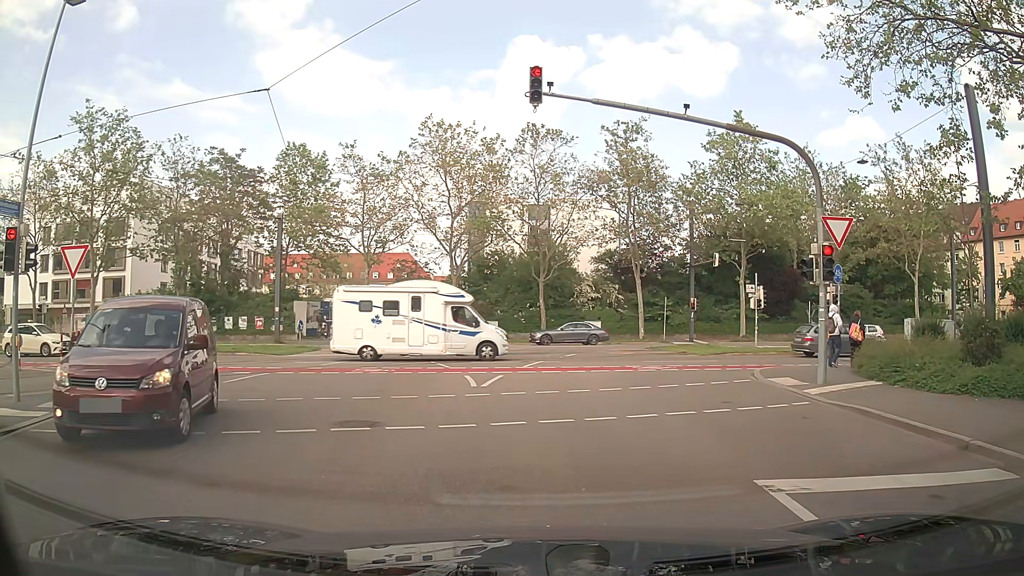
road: tertiary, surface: asphalt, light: Day
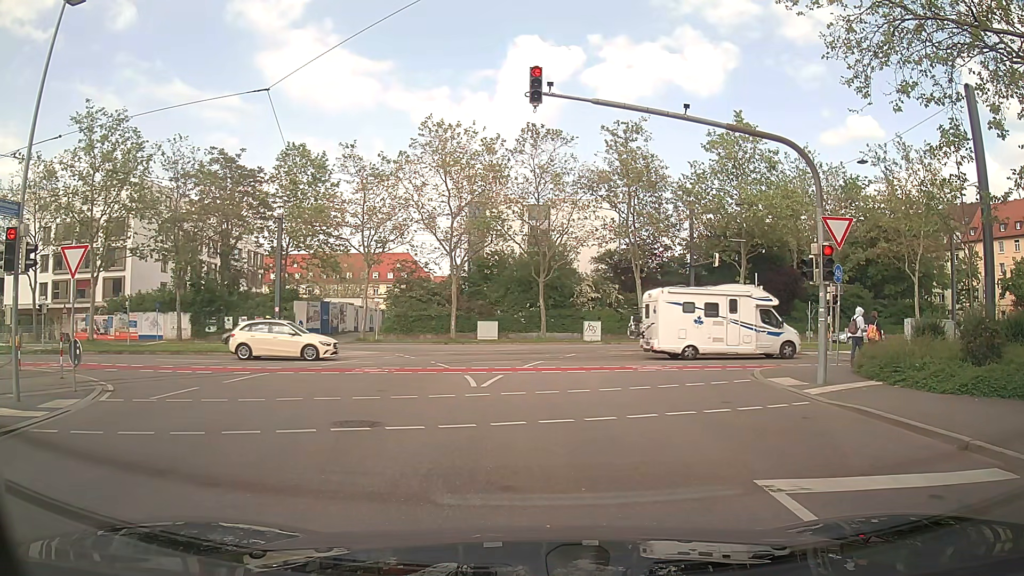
(0.0, 0.0) m; 0°
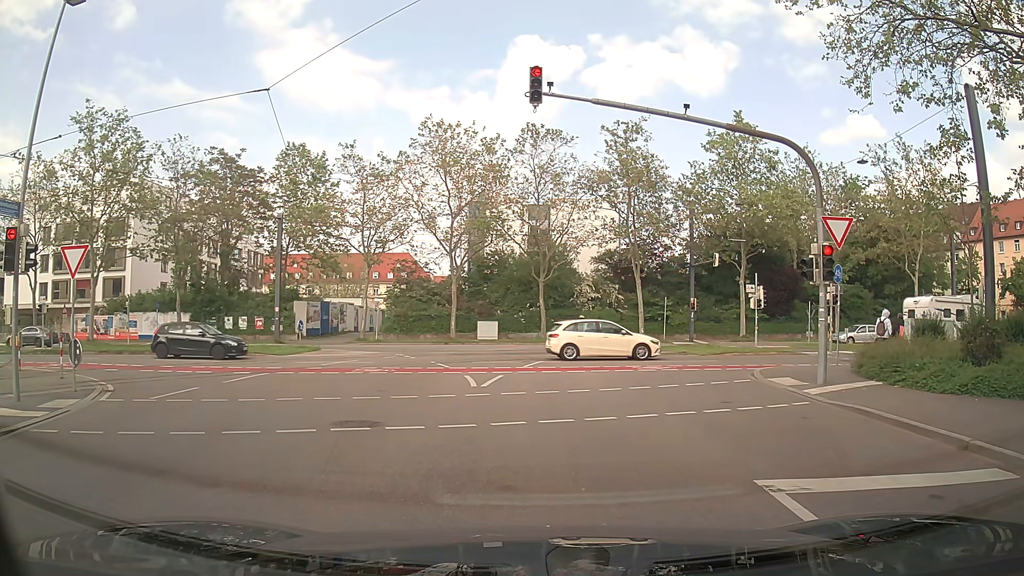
(0.0, 0.0) m; 0°
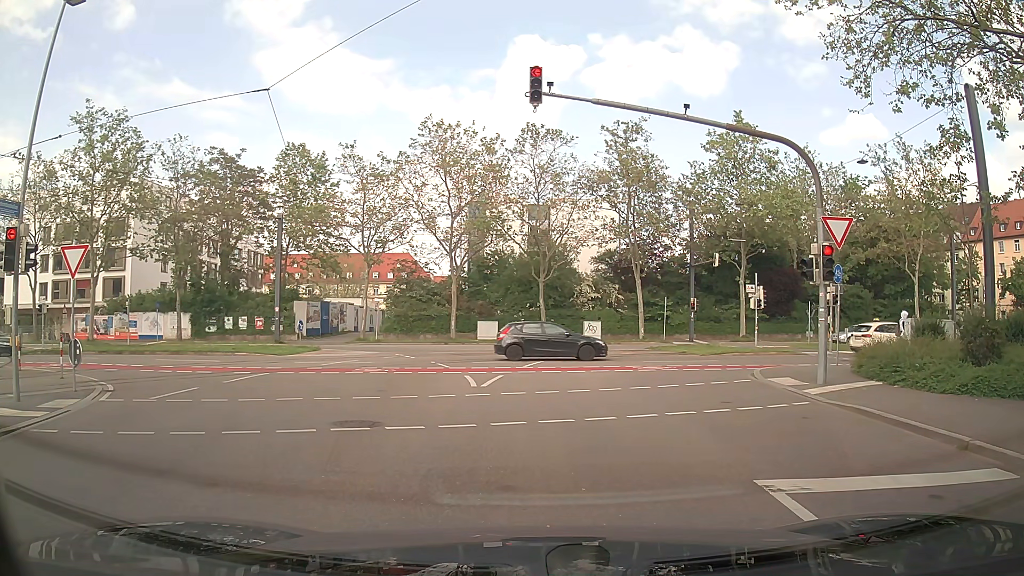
(0.0, 0.0) m; 0°
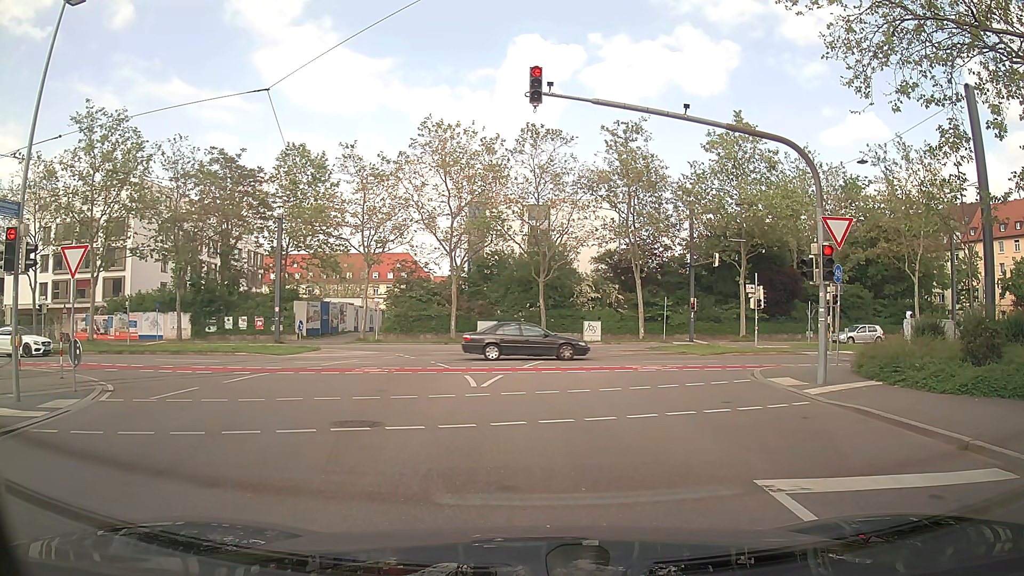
(0.0, 0.0) m; 0°
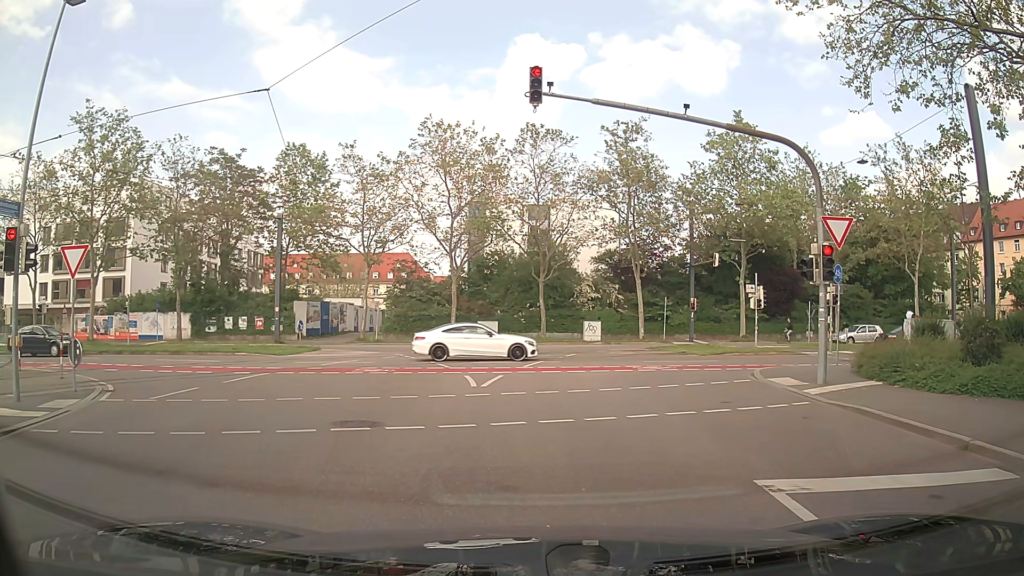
(0.0, 0.0) m; 0°
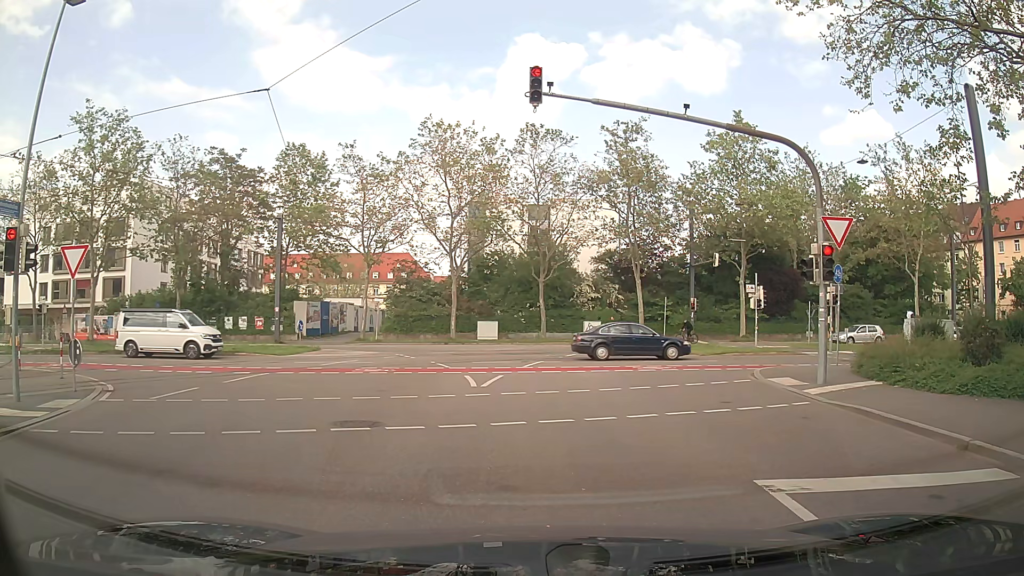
(0.0, 0.0) m; 0°
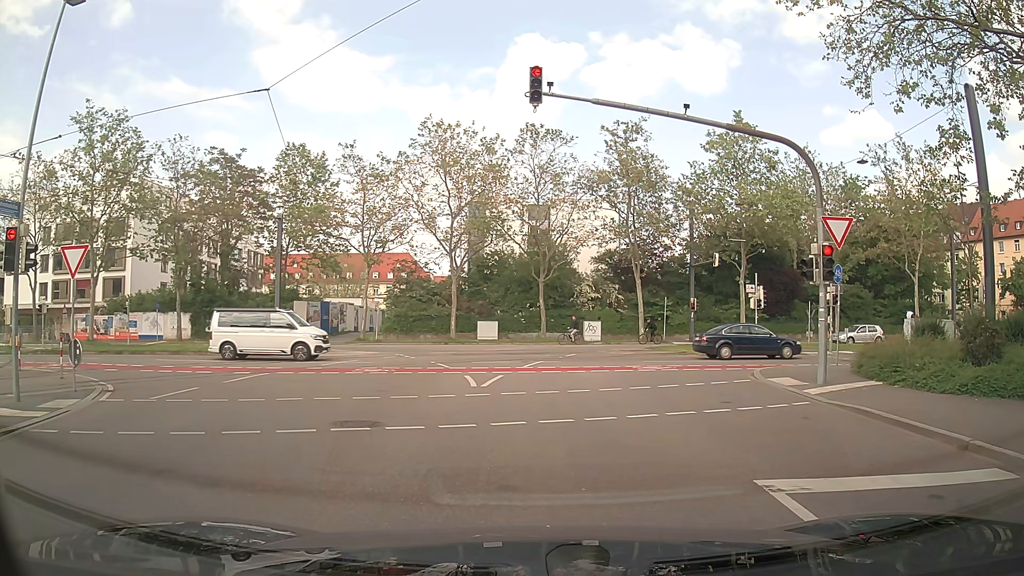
(0.0, 0.0) m; 0°
